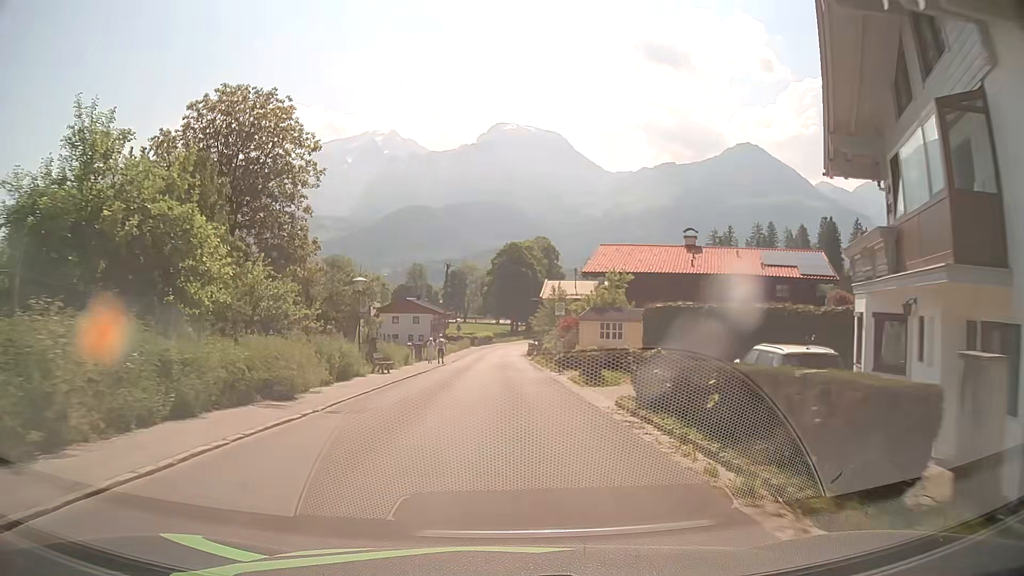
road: tertiary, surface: asphalt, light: Day
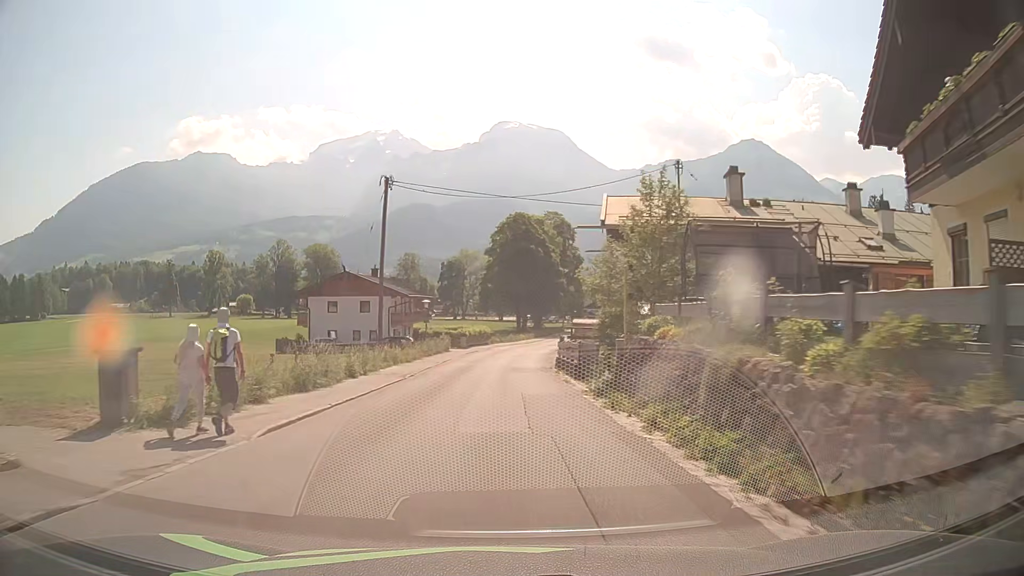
(+0.1, +37.7) m; 0°
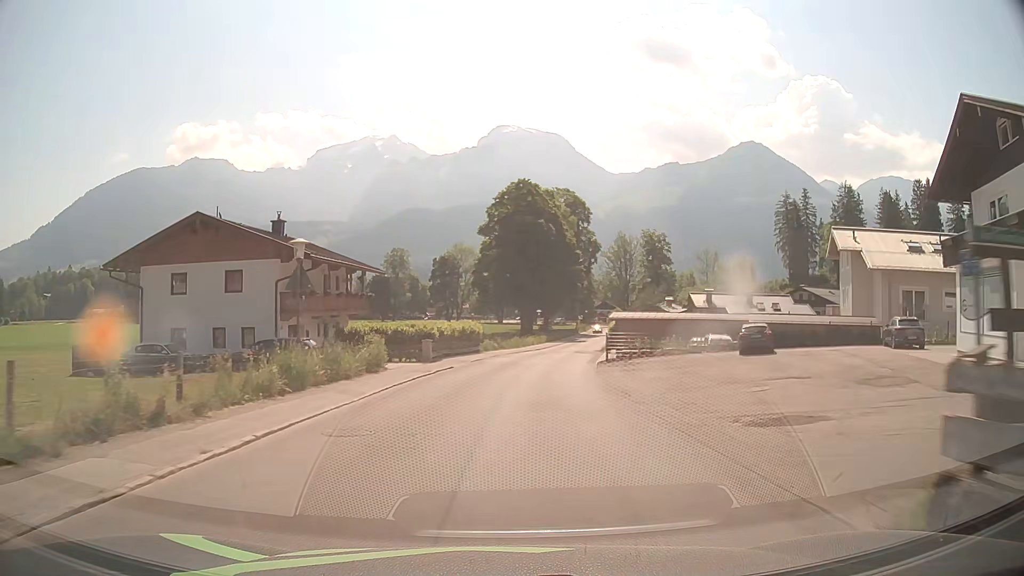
(-0.2, +30.4) m; 0°
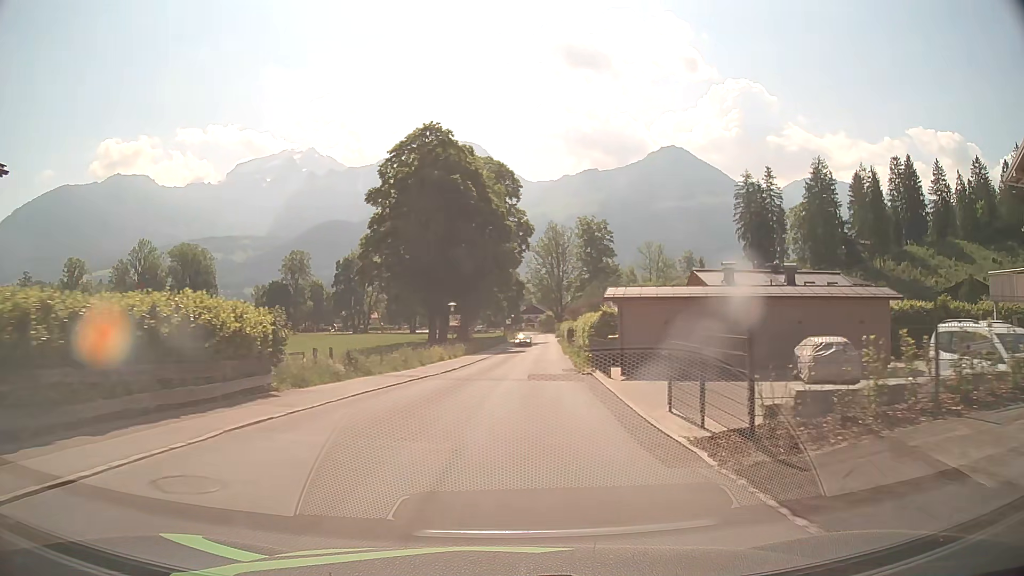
(+1.6, +30.3) m; +6°
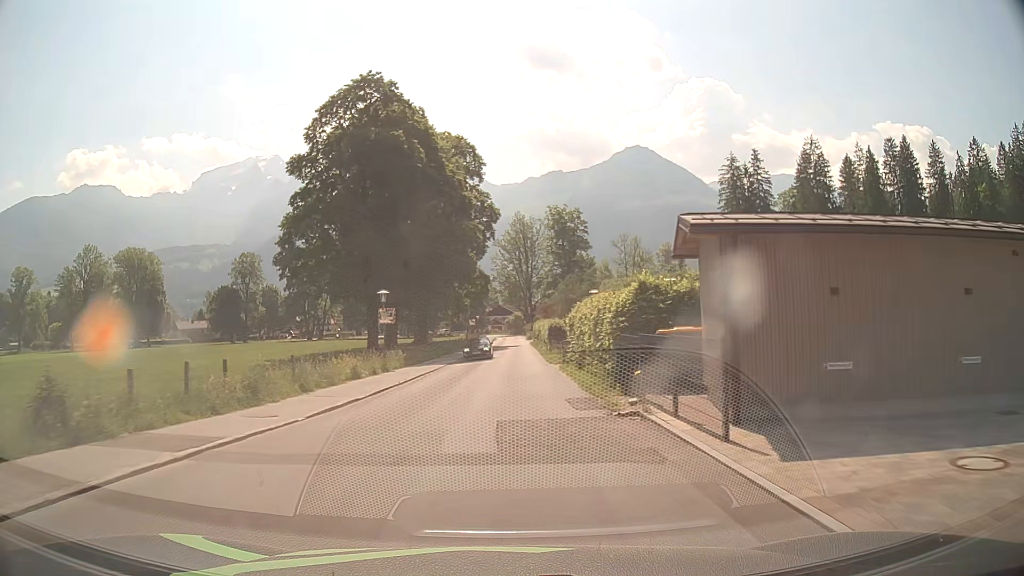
(+0.5, +15.2) m; +3°
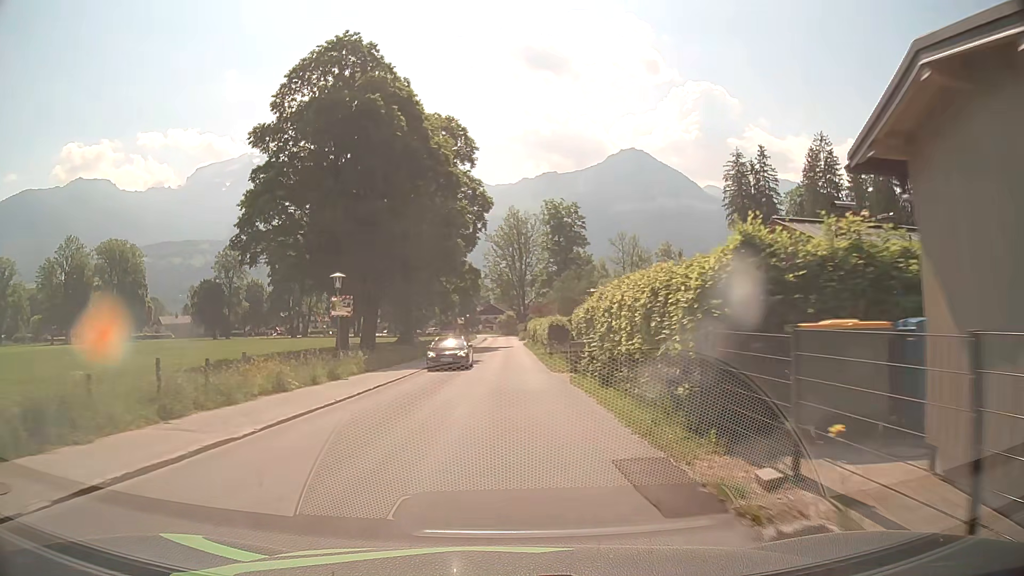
(0.0, +7.6) m; +1°
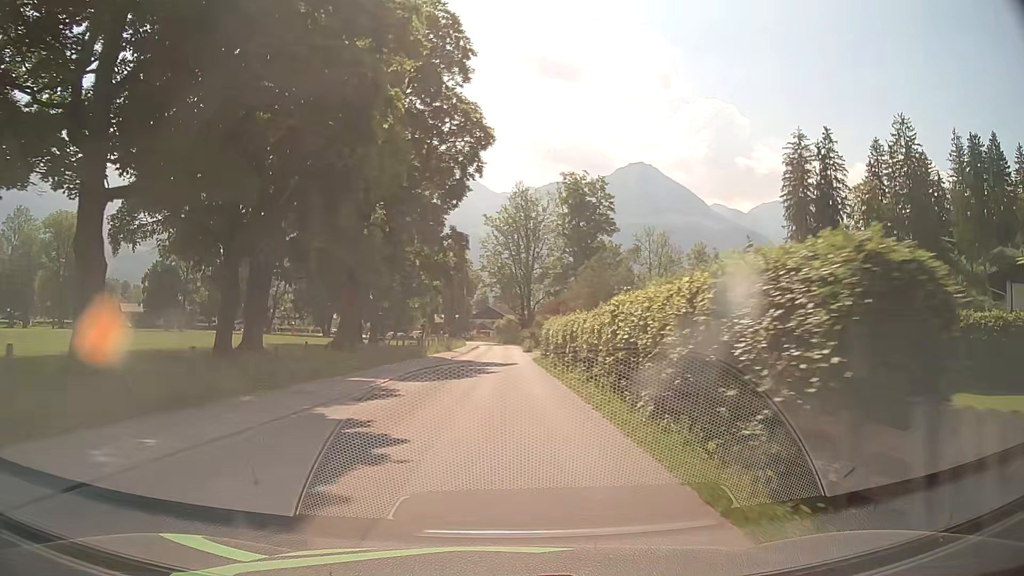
(+0.2, +30.4) m; 0°
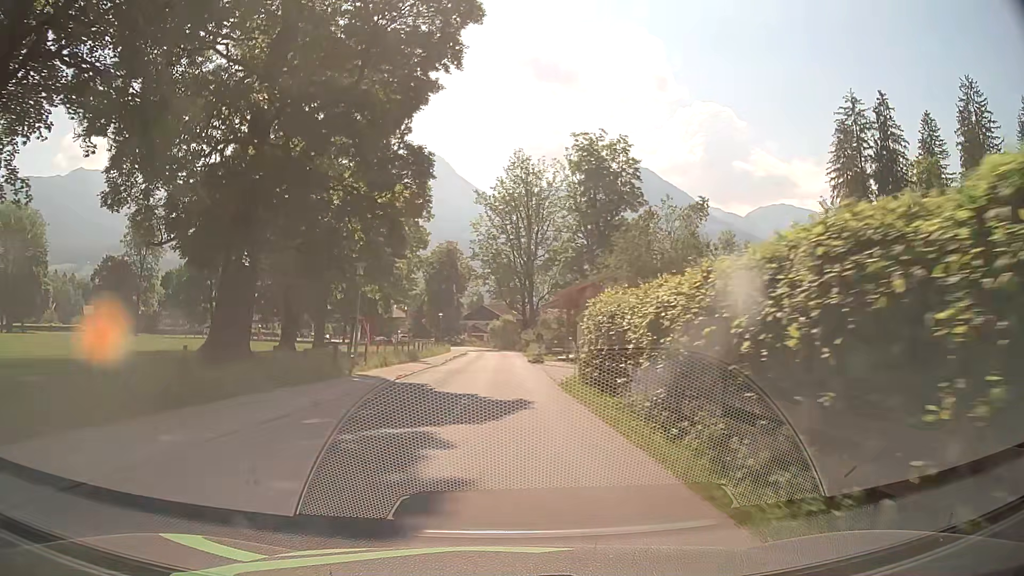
(+0.1, +22.7) m; +1°
(0, +10) (0, +20) (0, +30) (-1, +40) (-1, +50) (-1, +60) (-1, +70) (-2, +80) (-4, +90) (-6, +99) m
